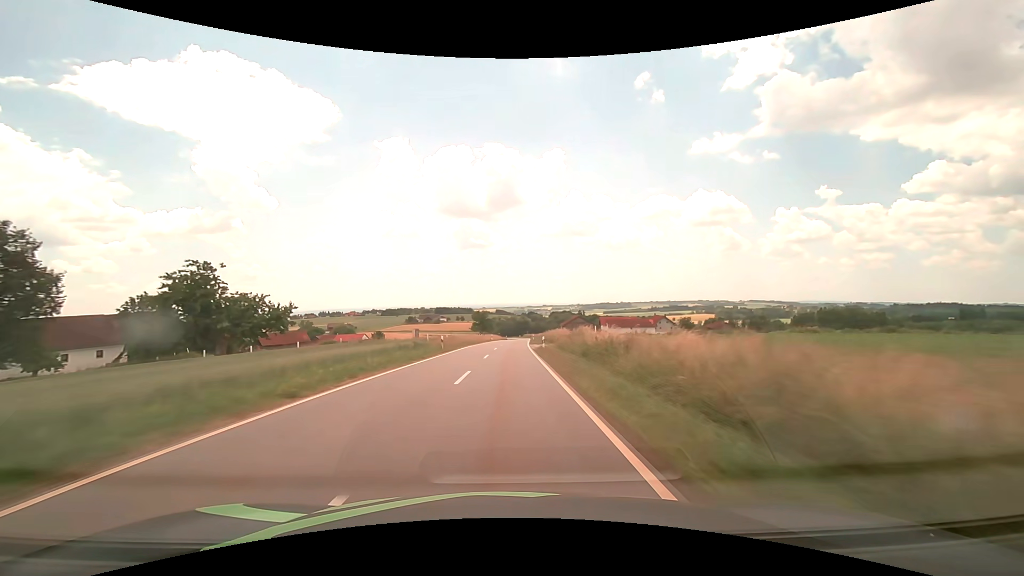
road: tertiary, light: Day
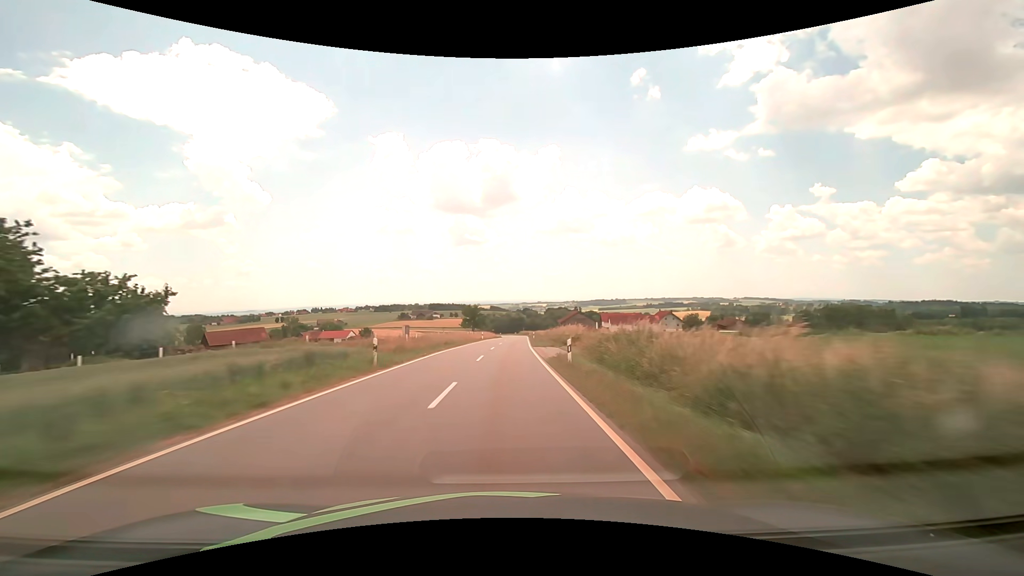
(+0.1, +15.9) m; +1°
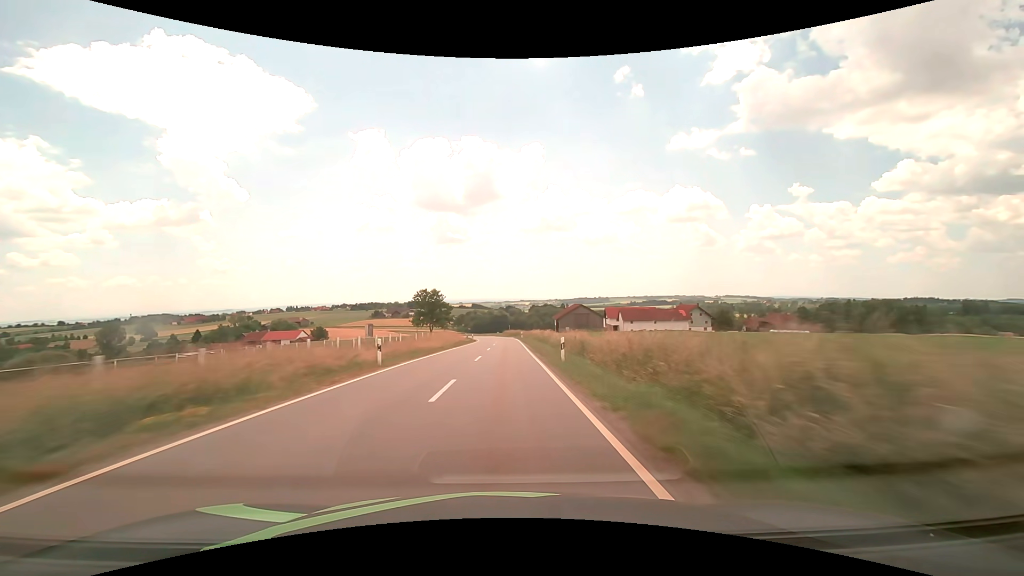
(+0.8, +47.8) m; +2°
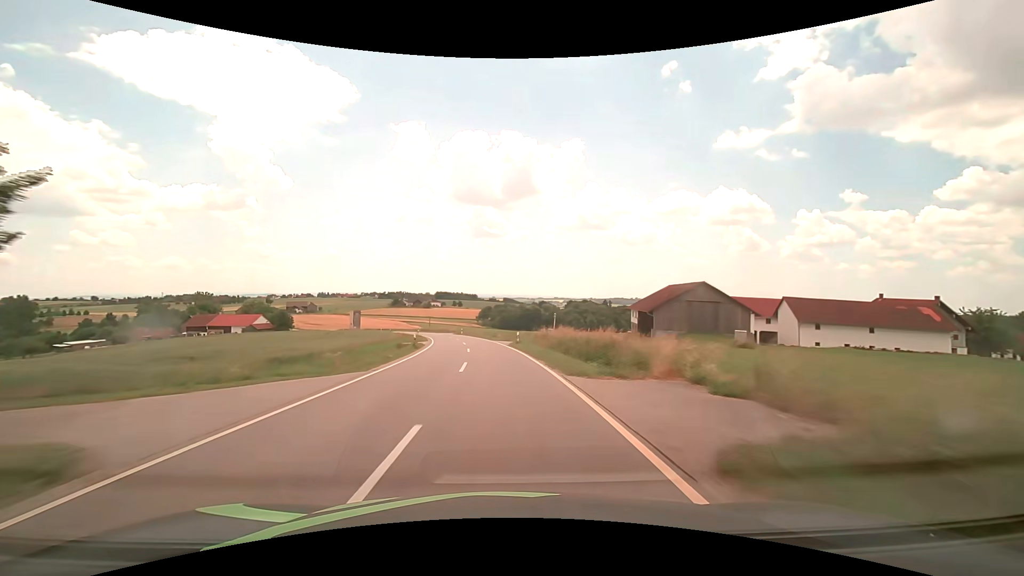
(-0.3, +79.0) m; -3°
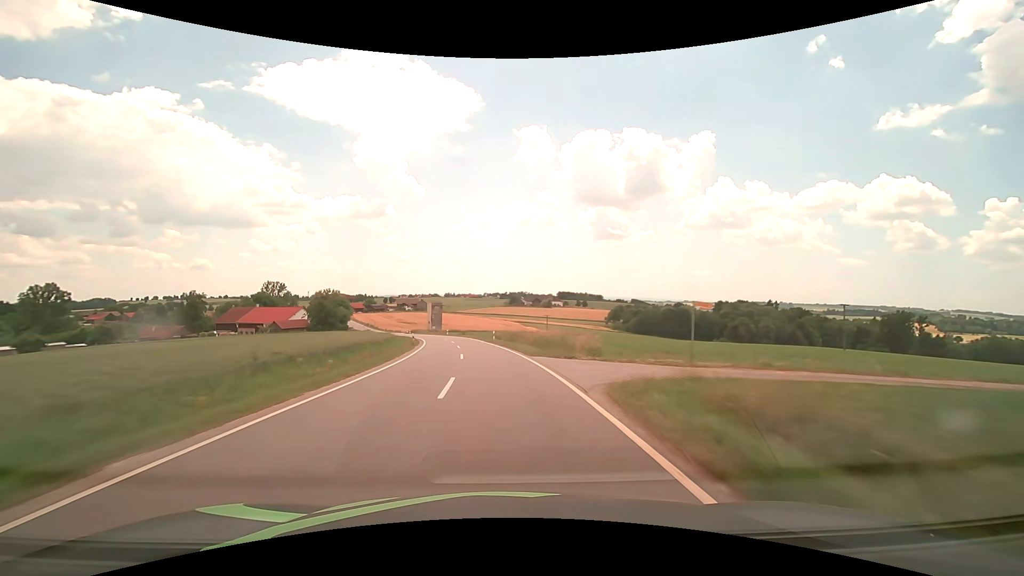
(-8.9, +78.2) m; -14°
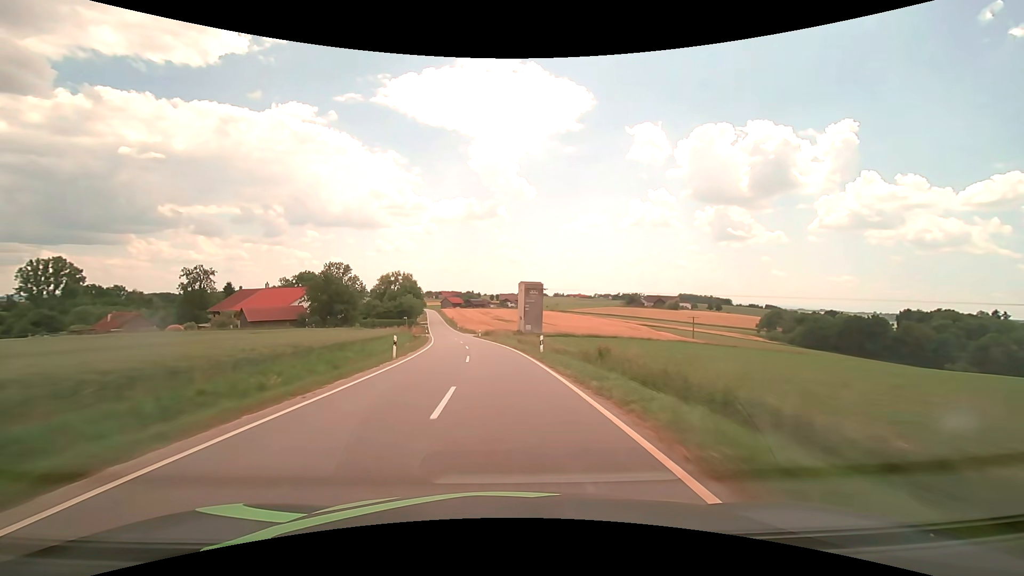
(-6.8, +62.7) m; -12°
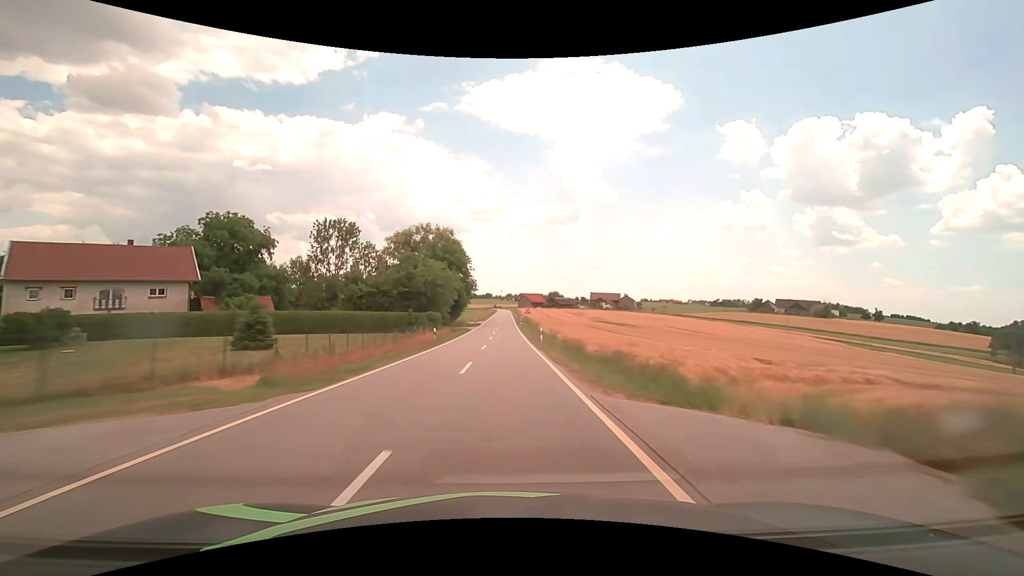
(-8.2, +78.5) m; -10°
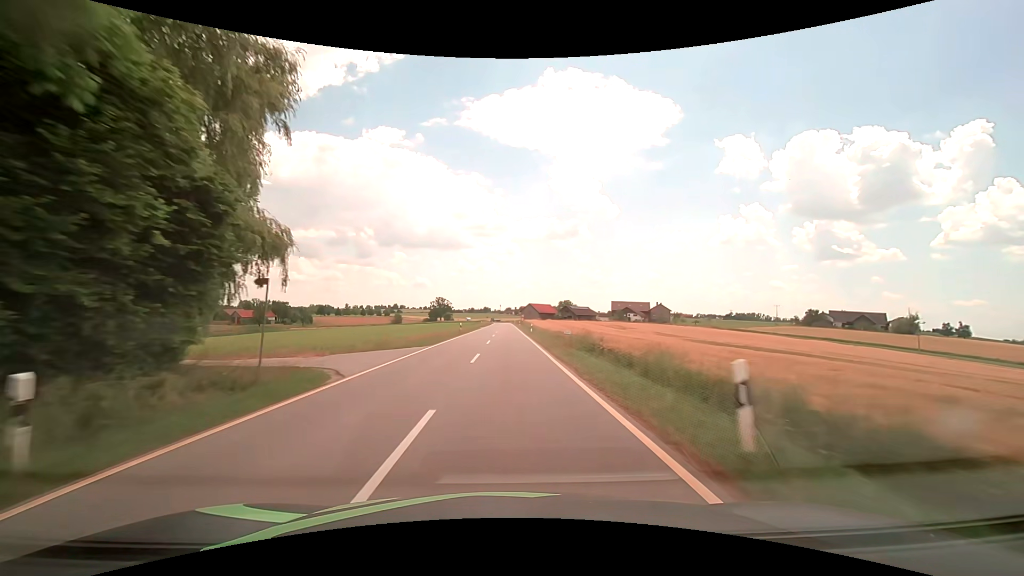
(-0.2, +69.8) m; 0°
(0, +10) (0, +20) (0, +30) (0, +40) (0, +50) (0, +60) (0, +70) (0, +80) (0, +90) (0, +100) m
